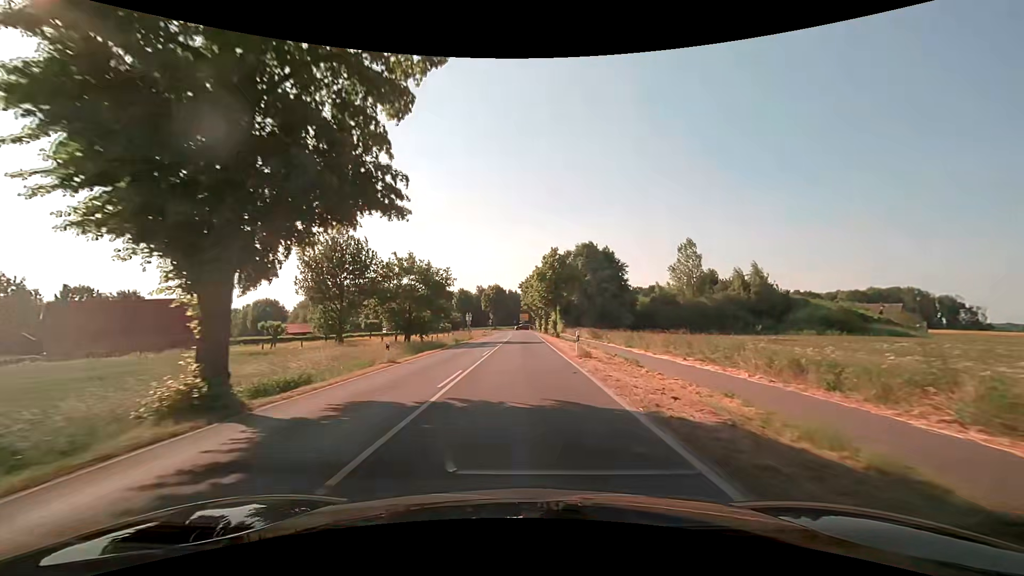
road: secondary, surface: asphalt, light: Day
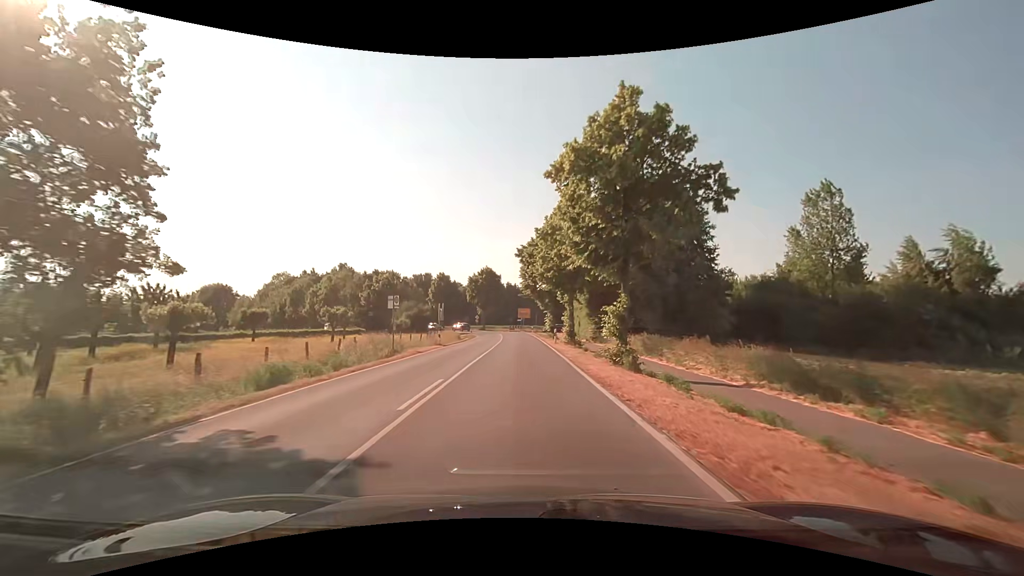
(+0.2, +39.1) m; 0°
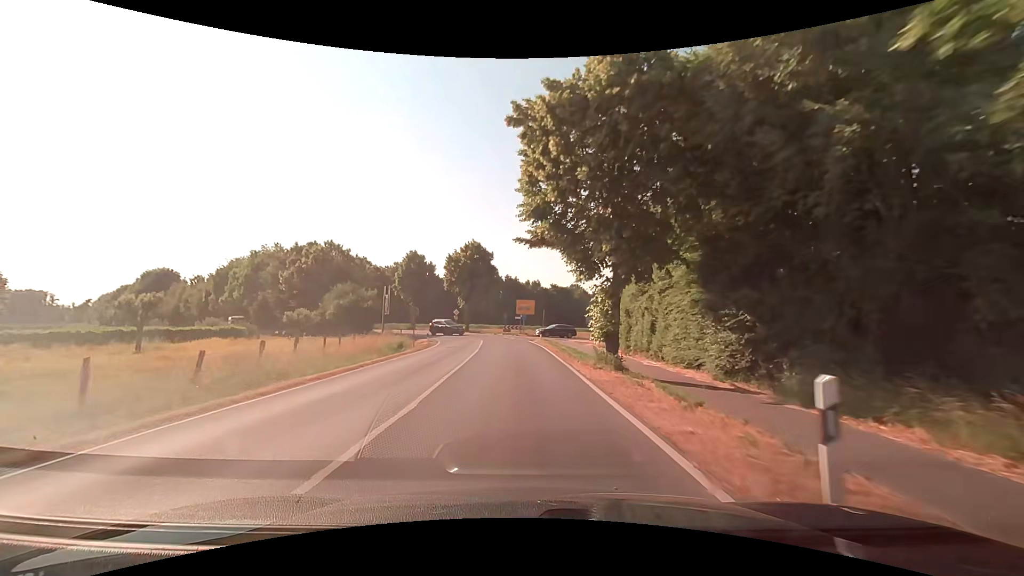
(0.0, +31.3) m; 0°
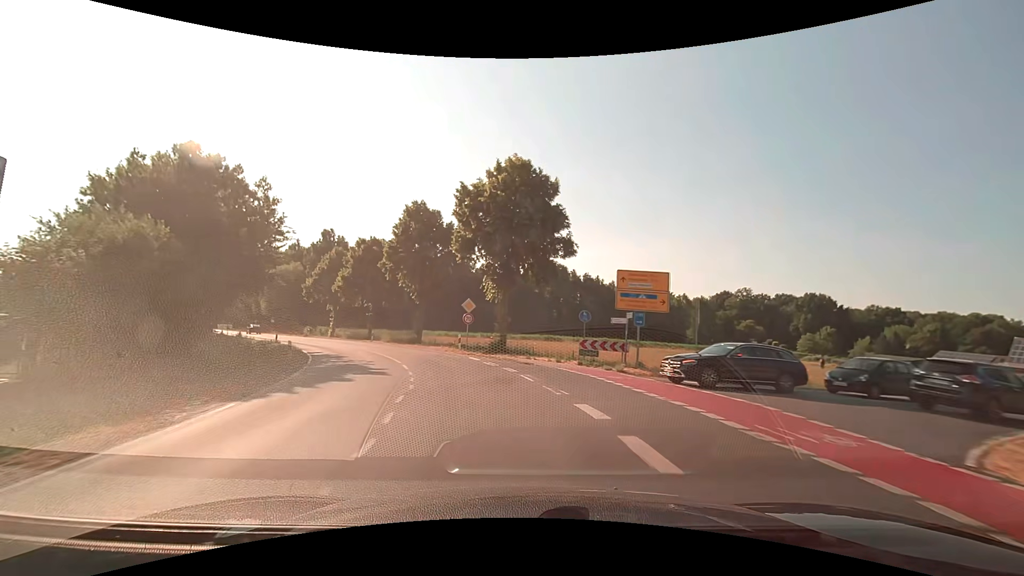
(-1.1, +39.0) m; -7°
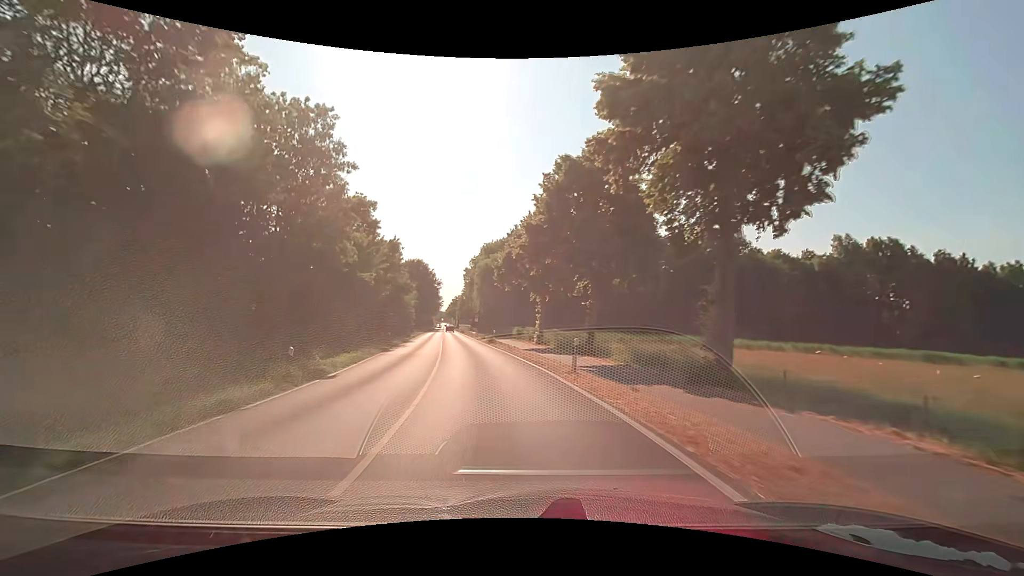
(-8.0, +31.3) m; -28°
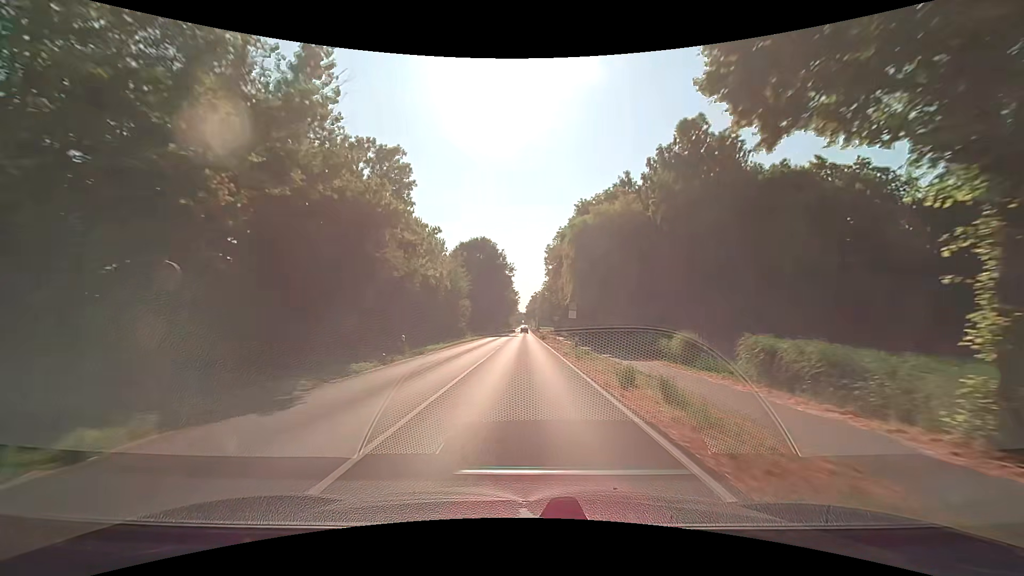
(-4.2, +38.6) m; -9°
